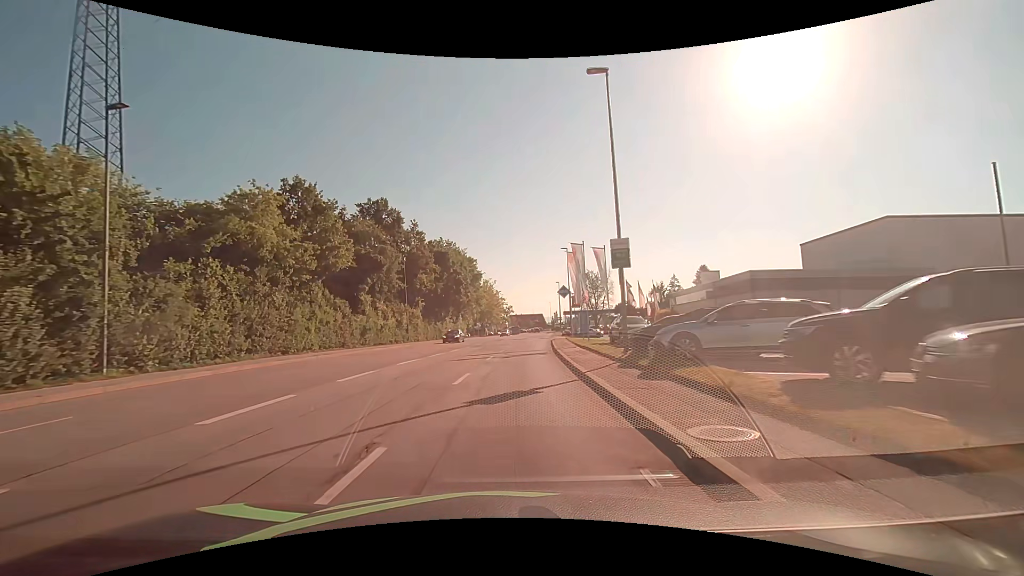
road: tertiary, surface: asphalt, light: Day
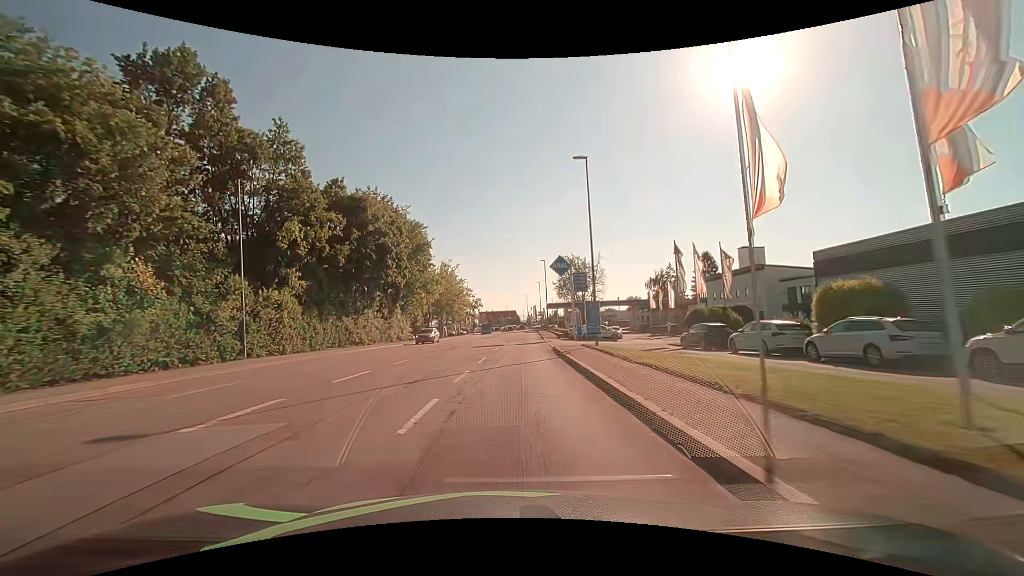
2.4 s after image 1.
(+0.9, +30.4) m; +3°
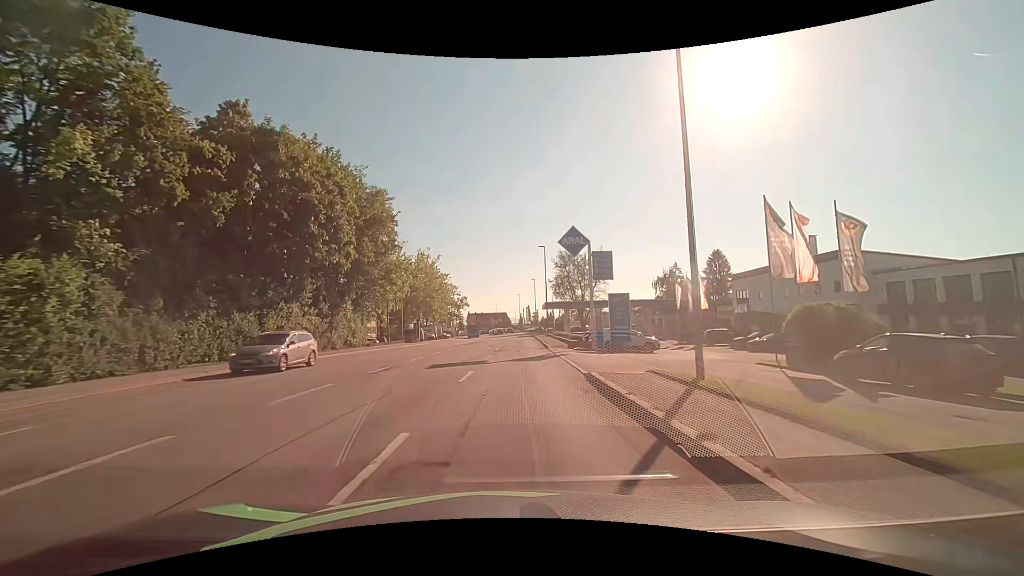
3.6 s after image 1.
(+0.1, +15.2) m; +1°
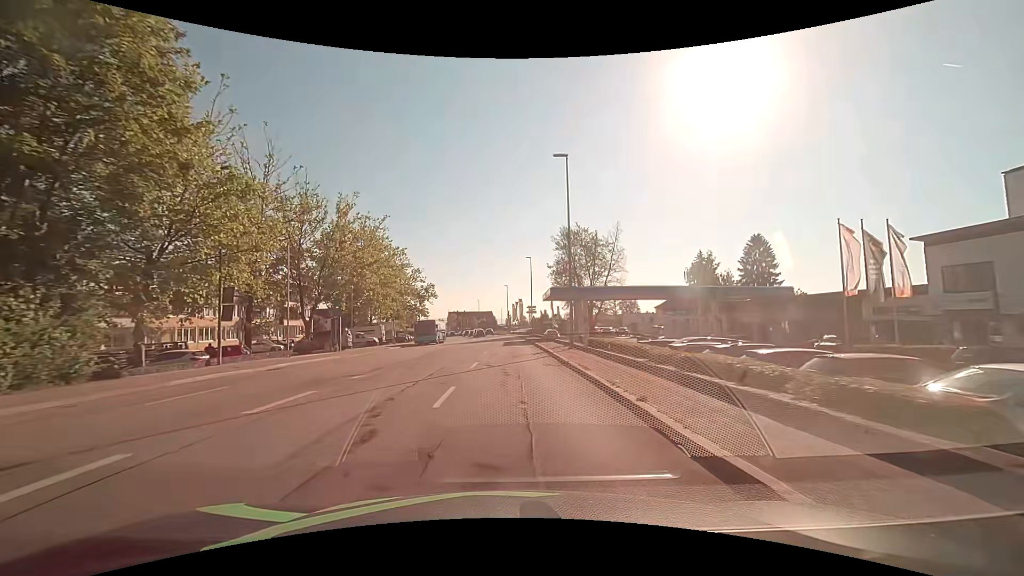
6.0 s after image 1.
(+0.4, +30.4) m; +2°
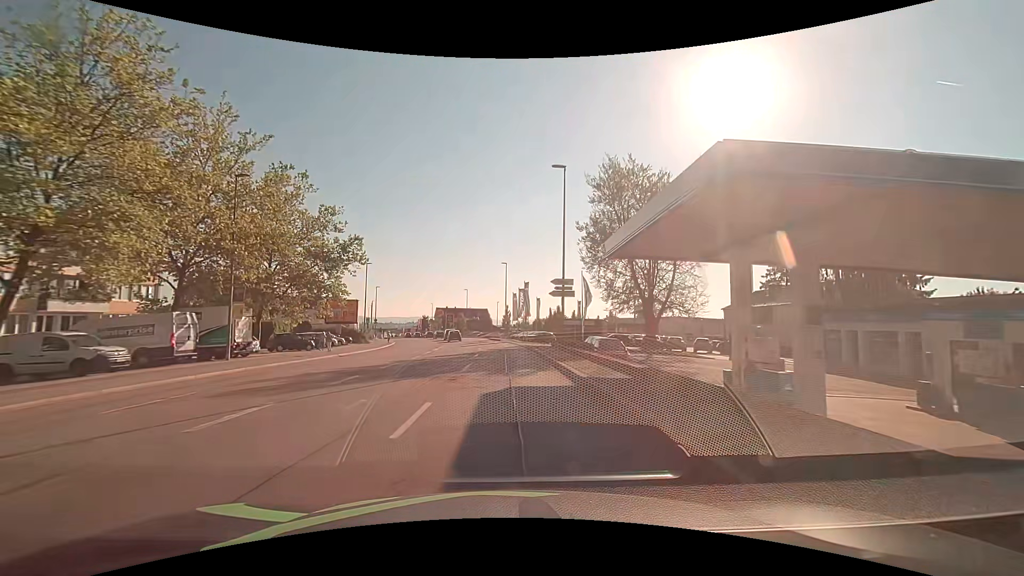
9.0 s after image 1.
(0.0, +38.0) m; 0°
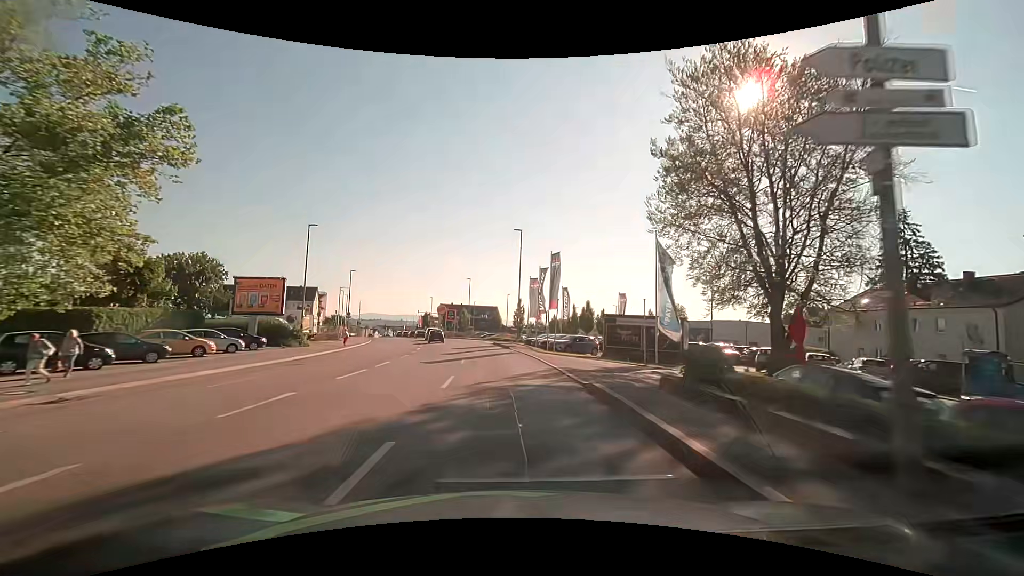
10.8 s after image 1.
(-0.2, +22.8) m; -1°
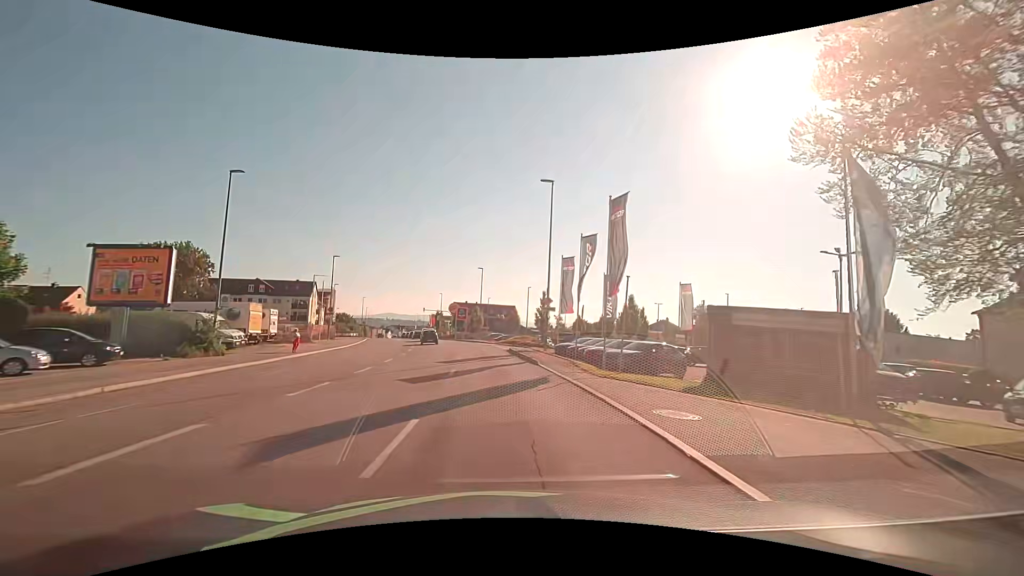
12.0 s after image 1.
(-0.2, +15.2) m; -2°
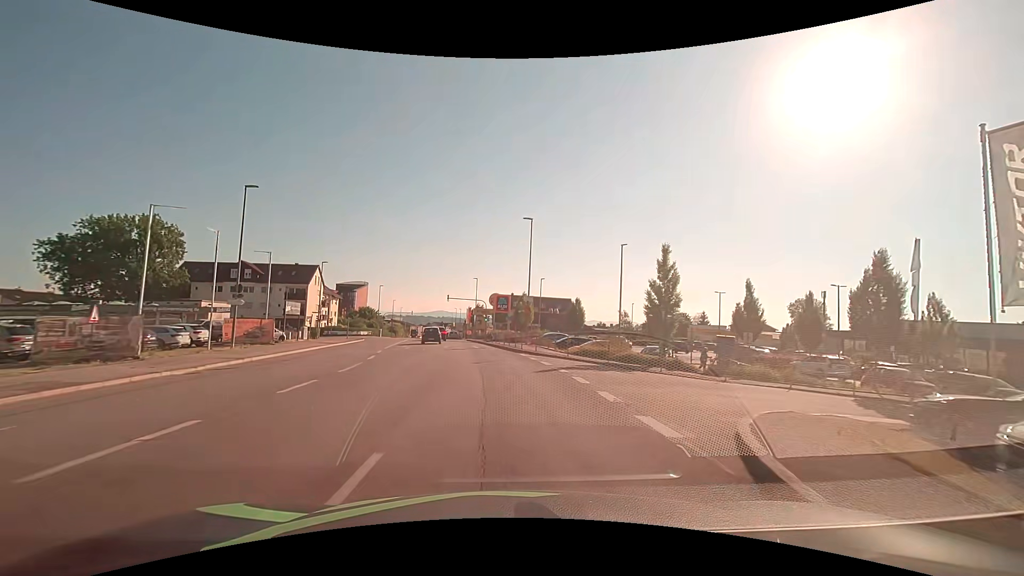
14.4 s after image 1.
(-1.4, +30.4) m; -5°
(0, +10) (-1, +20) (-2, +30) (-3, +40) (-4, +50) (-6, +60) (-7, +70) (-9, +79) (-10, +89) (-12, +99) m
